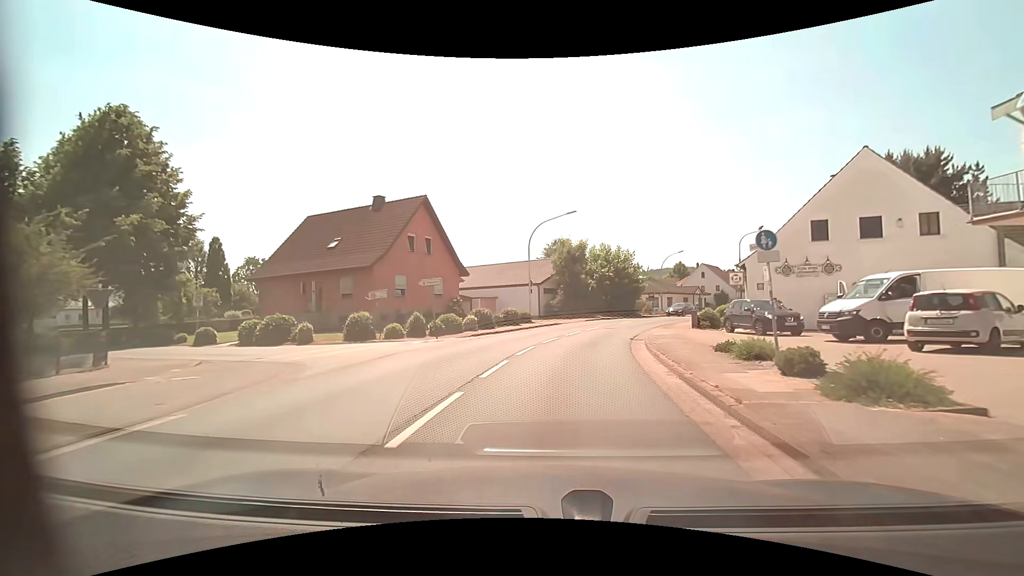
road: primary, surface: asphalt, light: Day
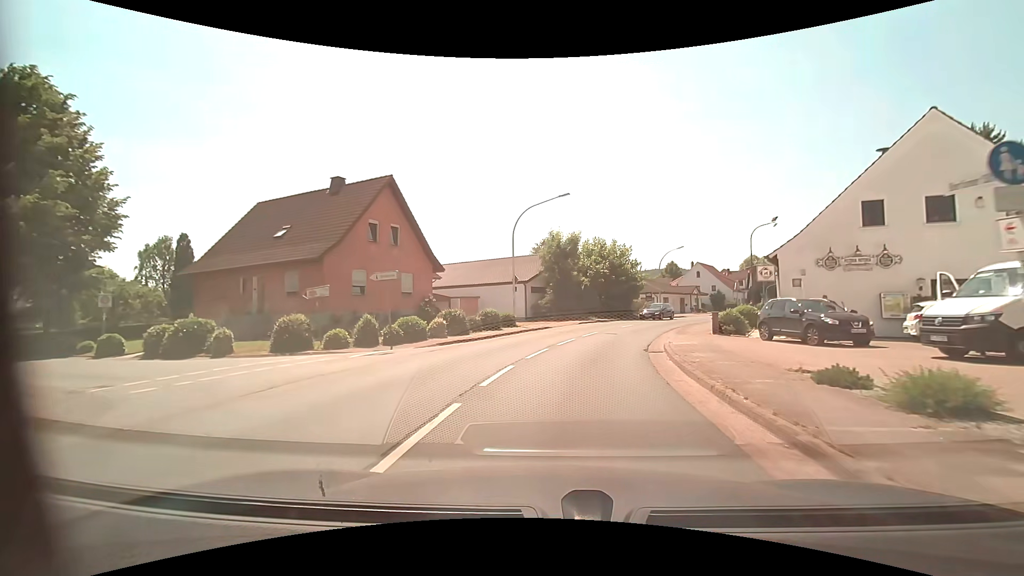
(0.0, +5.5) m; +1°
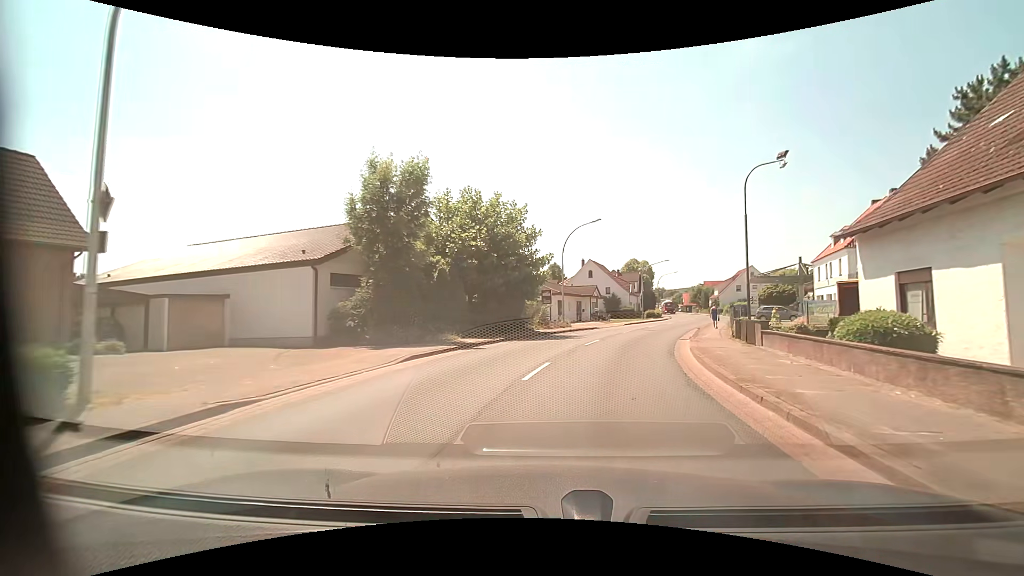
(+2.4, +21.9) m; +14°
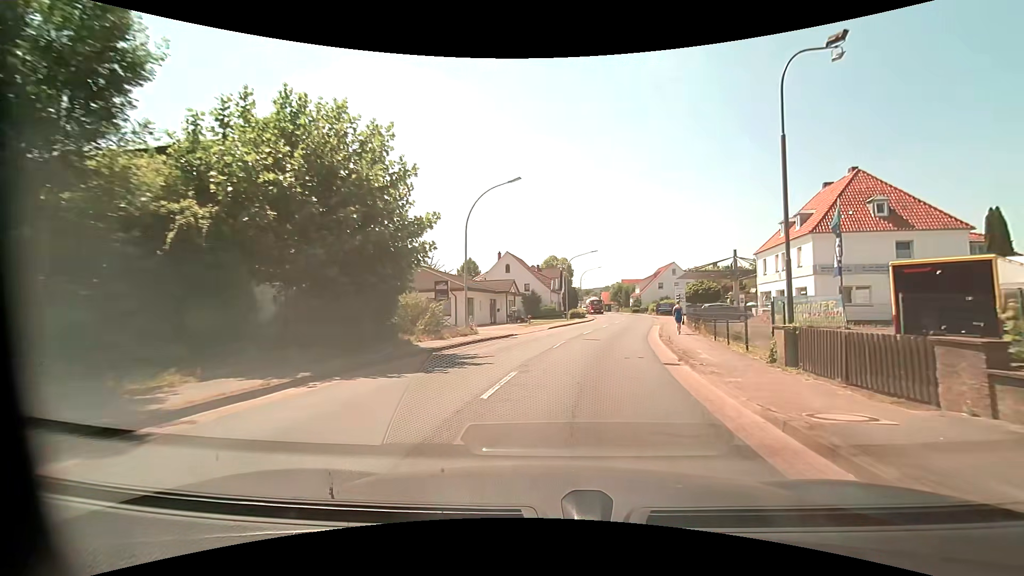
(+1.0, +11.2) m; +10°
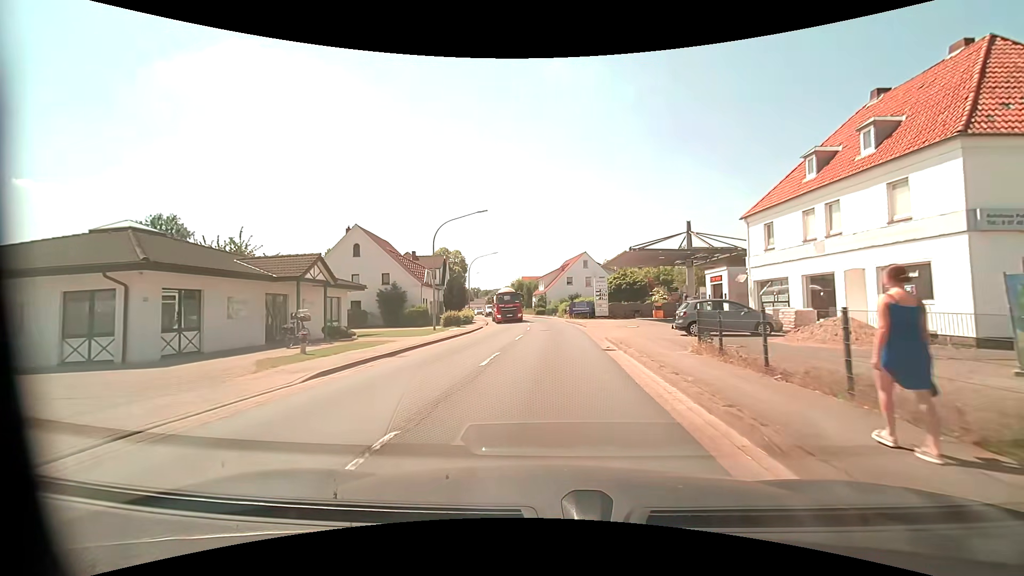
(+2.9, +23.0) m; +11°
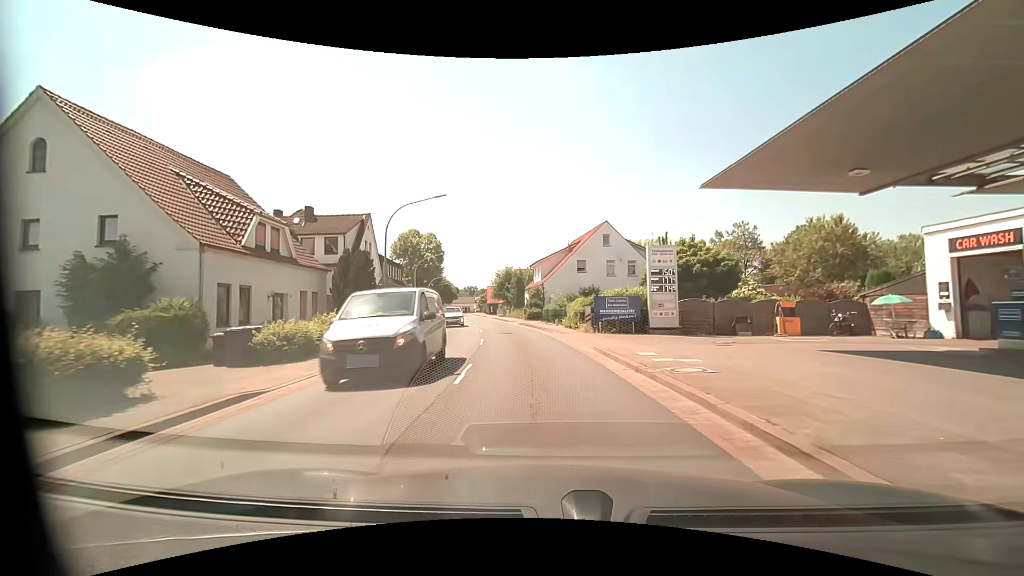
(+0.5, +30.2) m; +1°
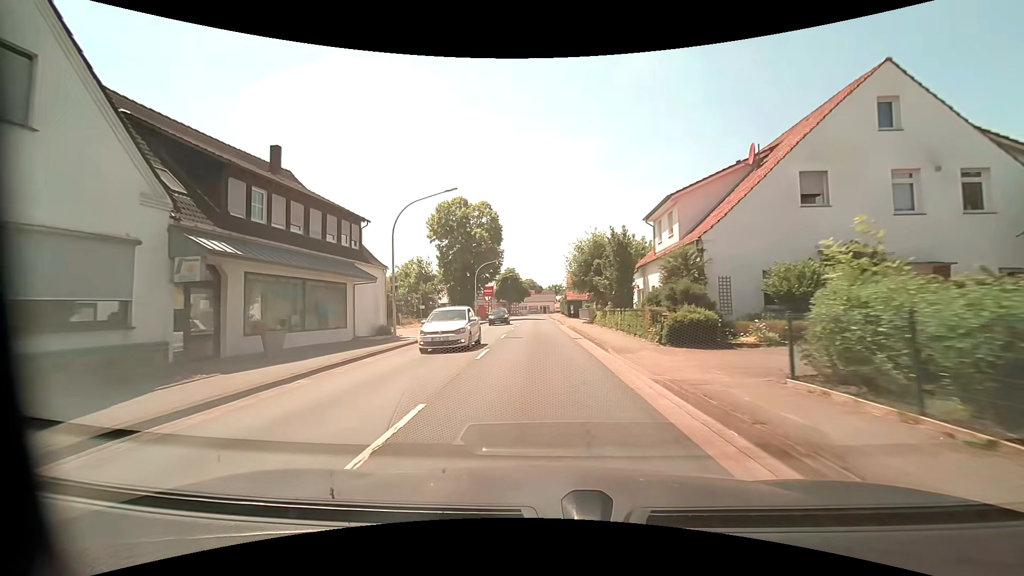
(-2.6, +32.4) m; -10°
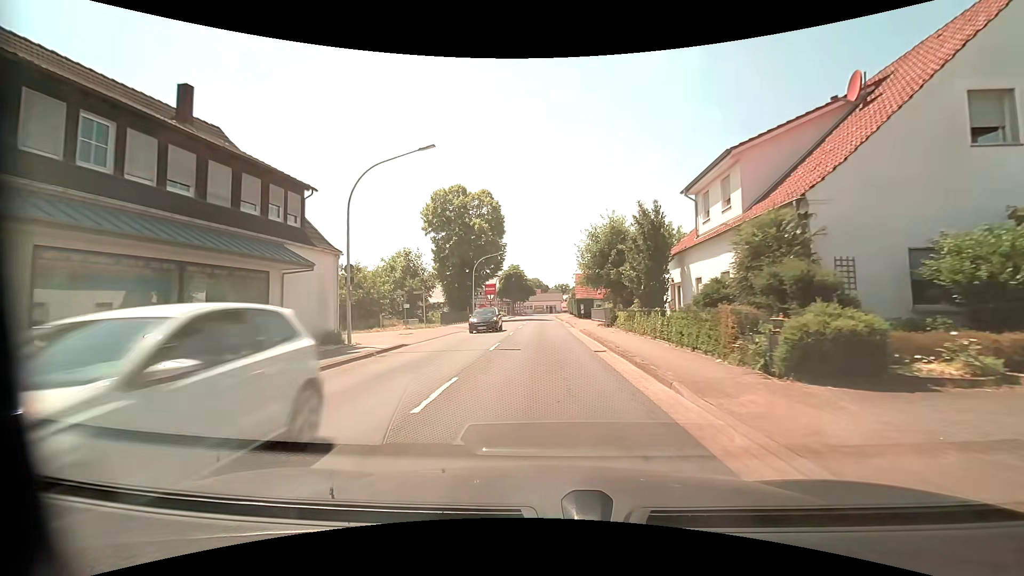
(-0.1, +6.9) m; -1°
(0, +10) (0, +20) (0, +30) (0, +40) (0, +50) (-1, +60) (-1, +70) (-1, +80) (0, +90) (+1, +100) m
